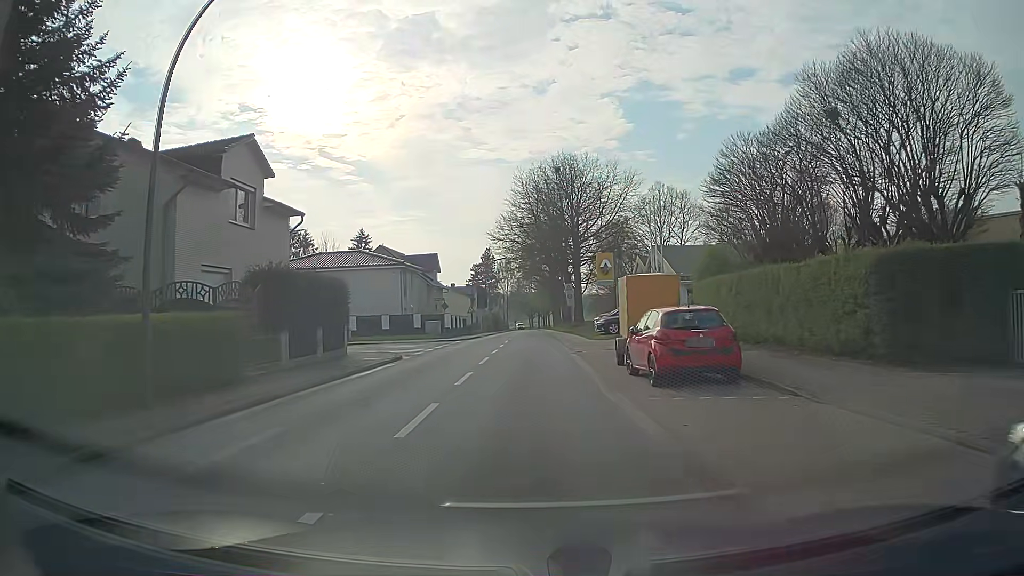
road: secondary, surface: asphalt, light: Day
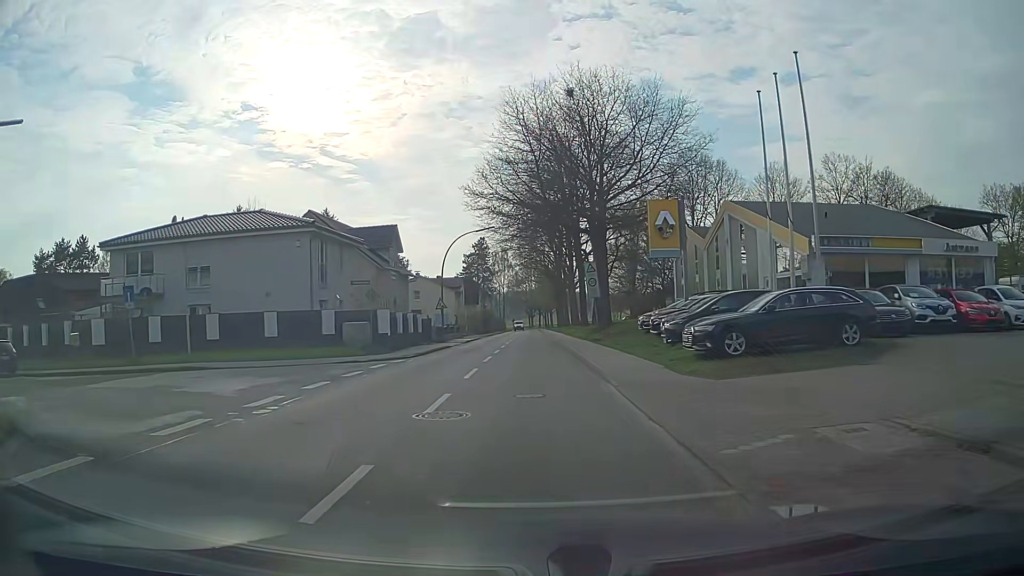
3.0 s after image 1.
(0.0, +22.5) m; 0°
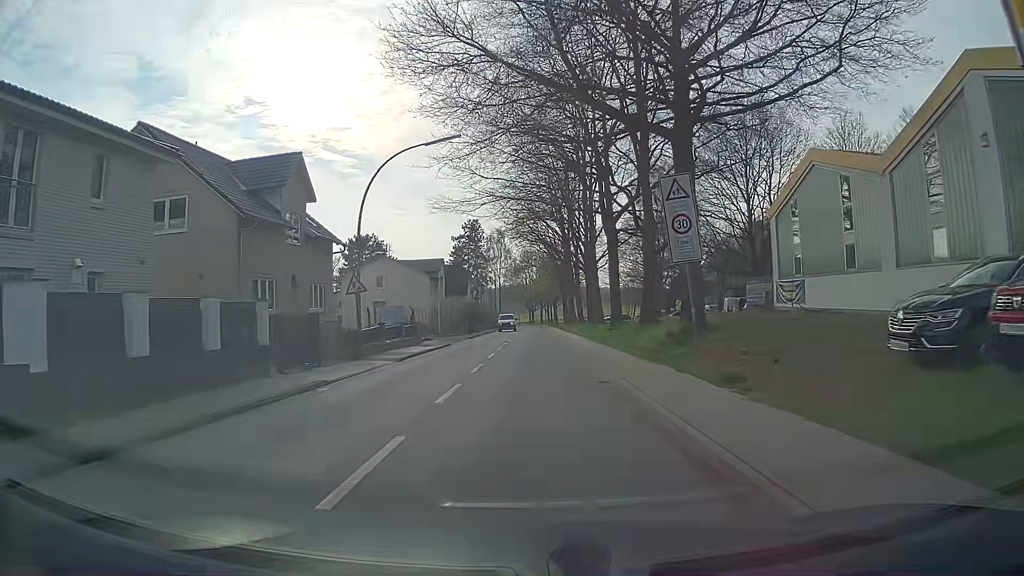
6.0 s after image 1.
(0.0, +22.6) m; 0°
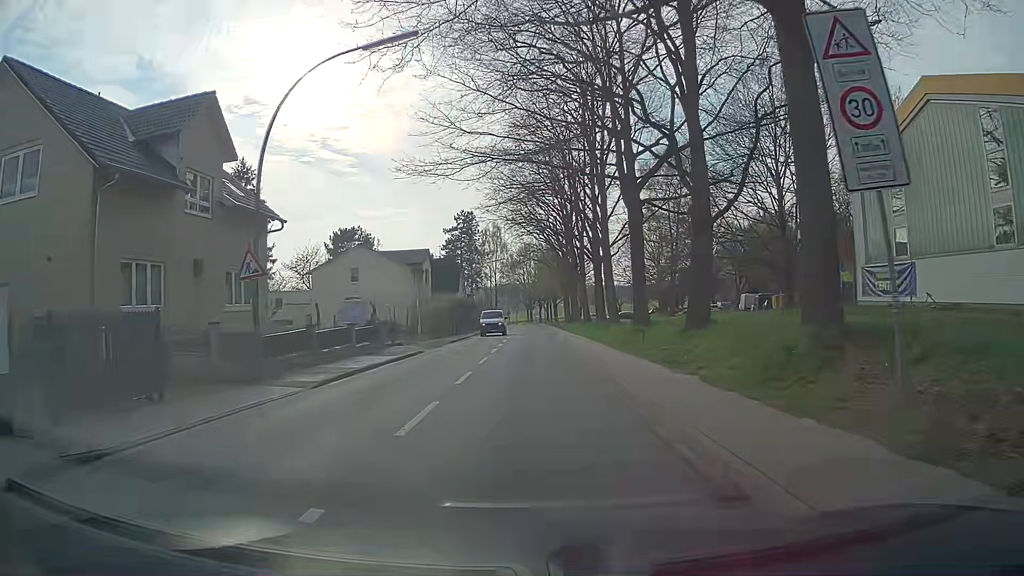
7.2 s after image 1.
(0.0, +9.0) m; +1°
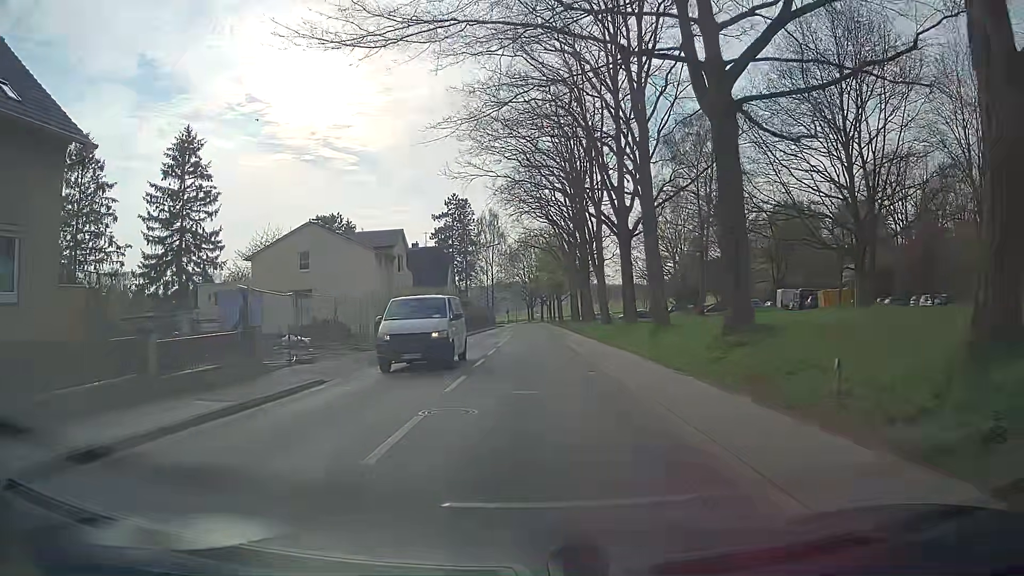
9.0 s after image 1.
(-0.1, +13.6) m; +1°
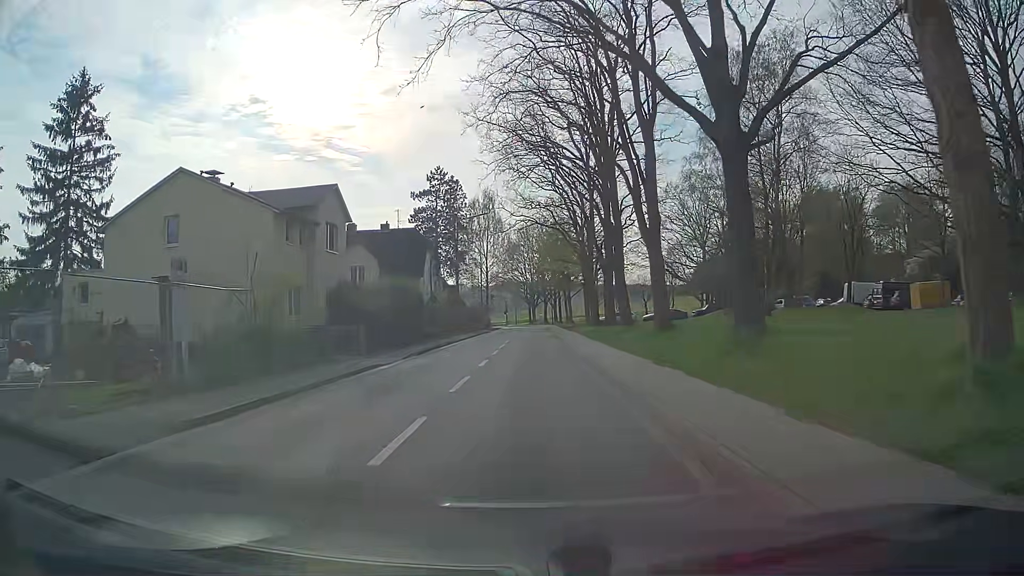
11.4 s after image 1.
(-0.4, +18.1) m; -1°
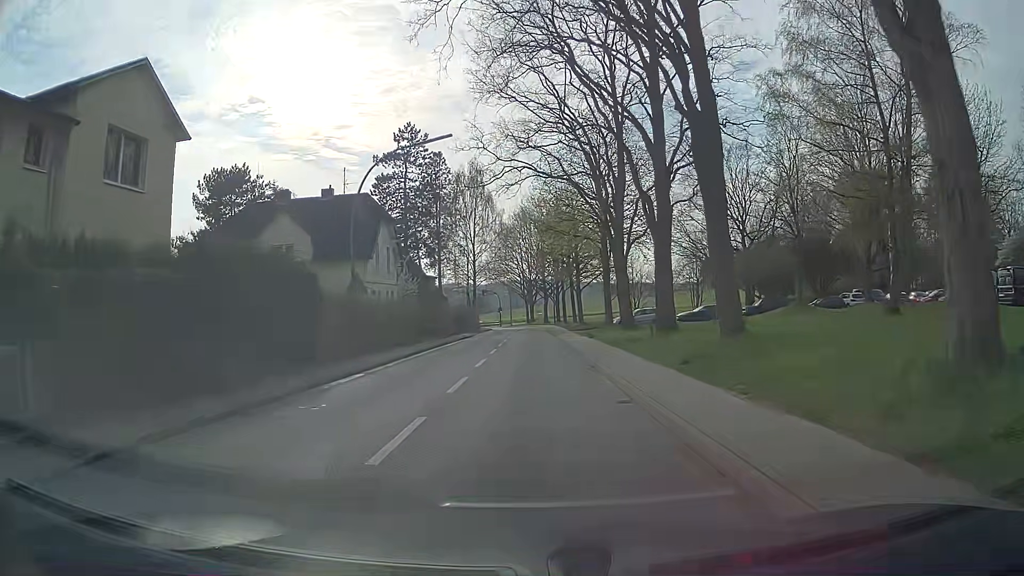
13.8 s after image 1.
(-0.1, +18.1) m; -1°
